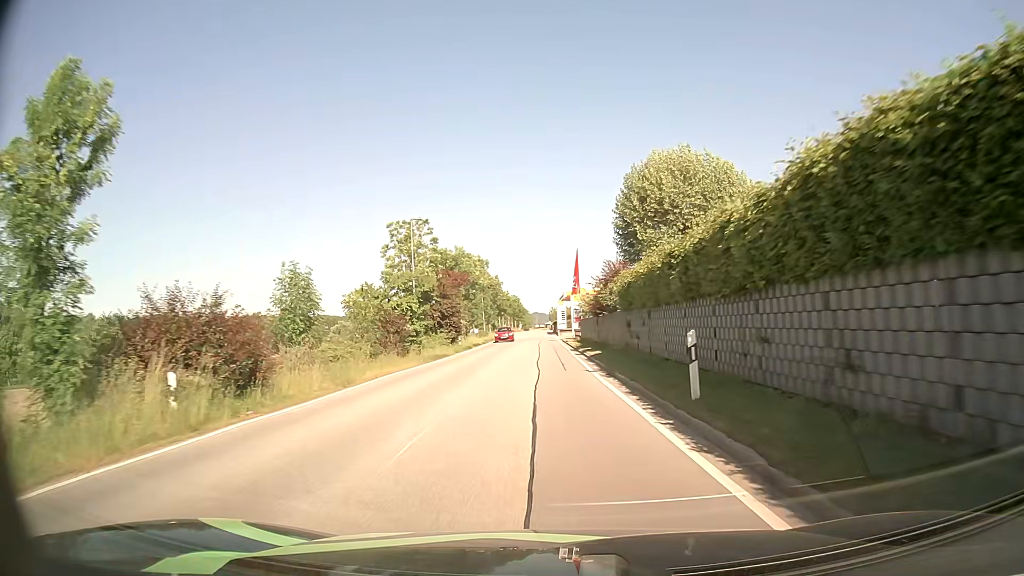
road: secondary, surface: asphalt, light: Day
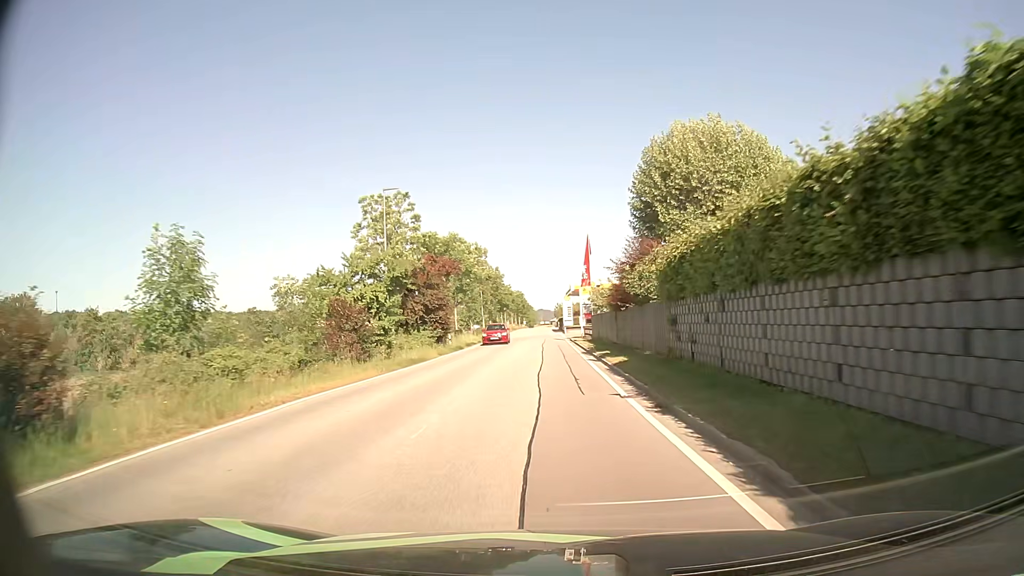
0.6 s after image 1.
(-0.1, +7.8) m; 0°
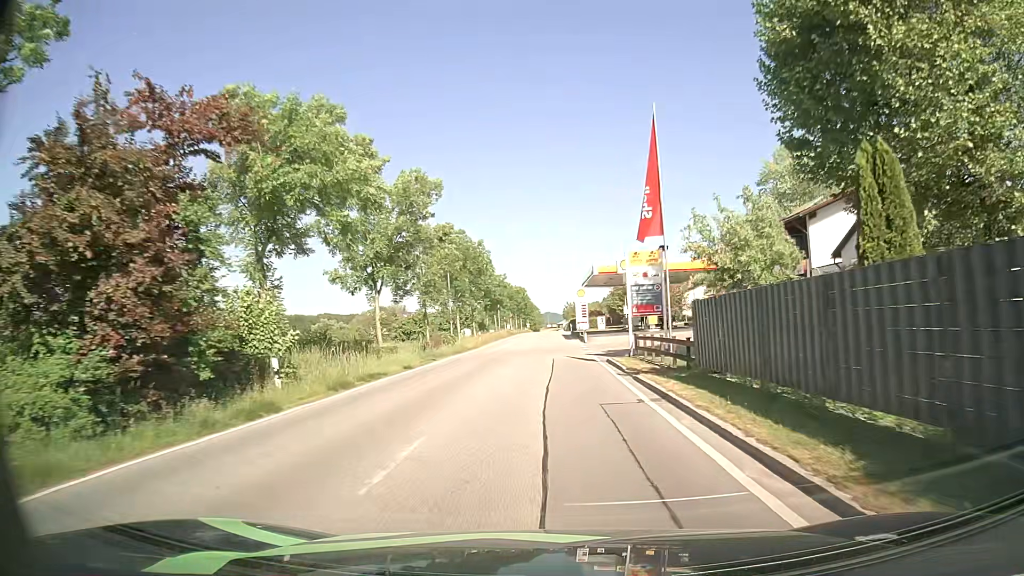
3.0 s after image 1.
(-0.4, +29.6) m; -1°
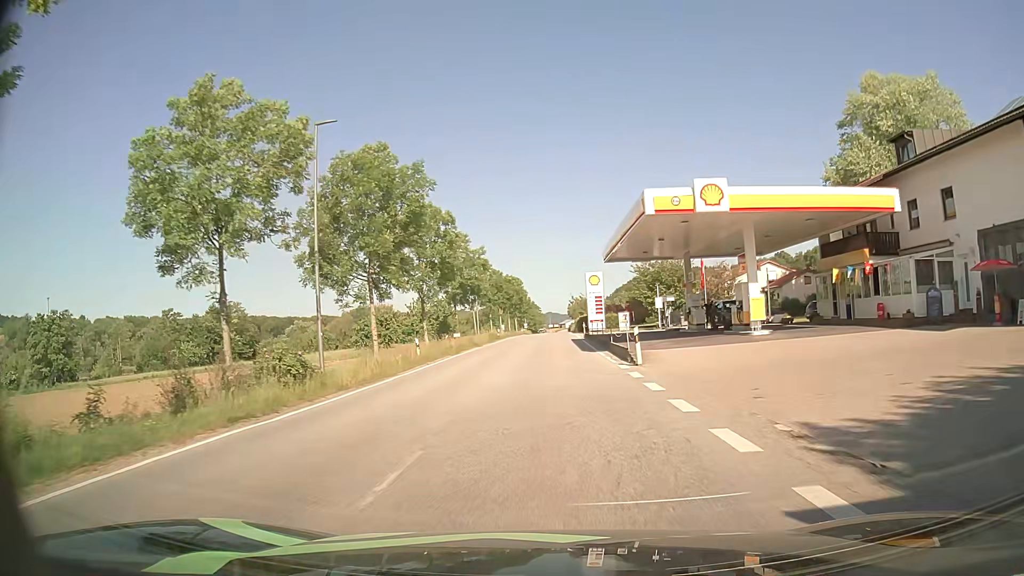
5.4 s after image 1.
(-0.1, +27.3) m; 0°
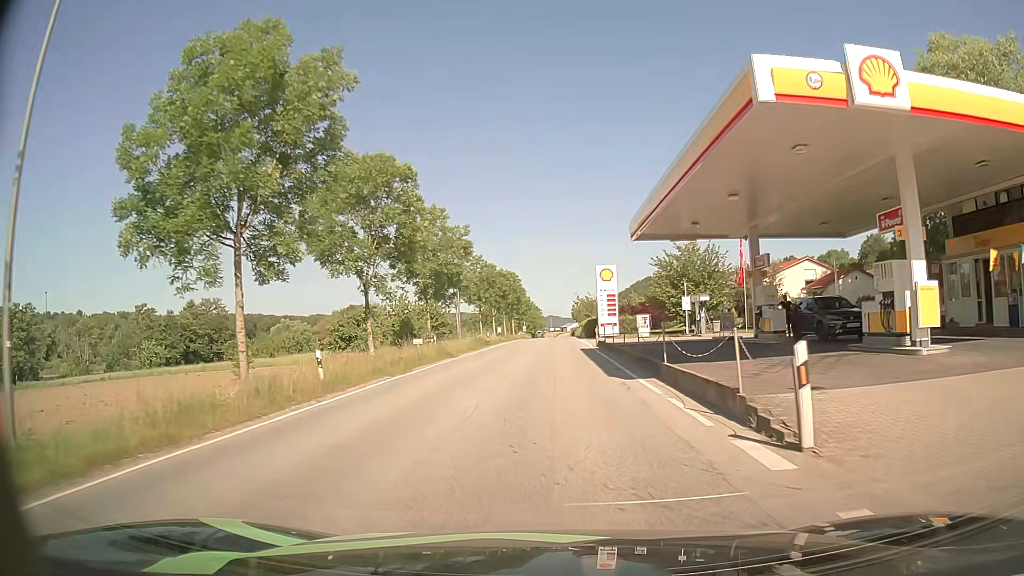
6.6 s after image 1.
(-0.1, +13.0) m; -1°
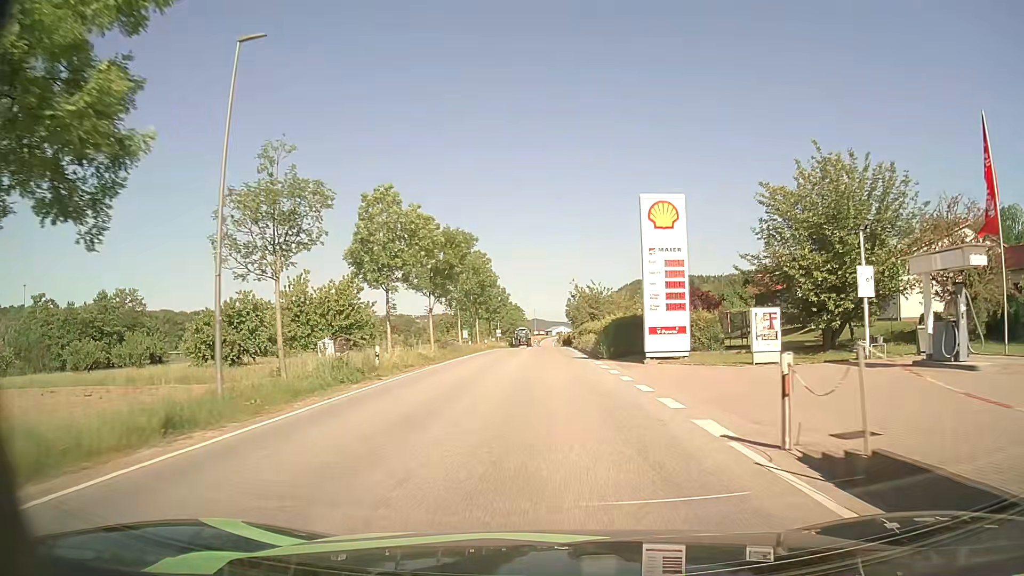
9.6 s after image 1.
(+0.1, +33.9) m; +1°
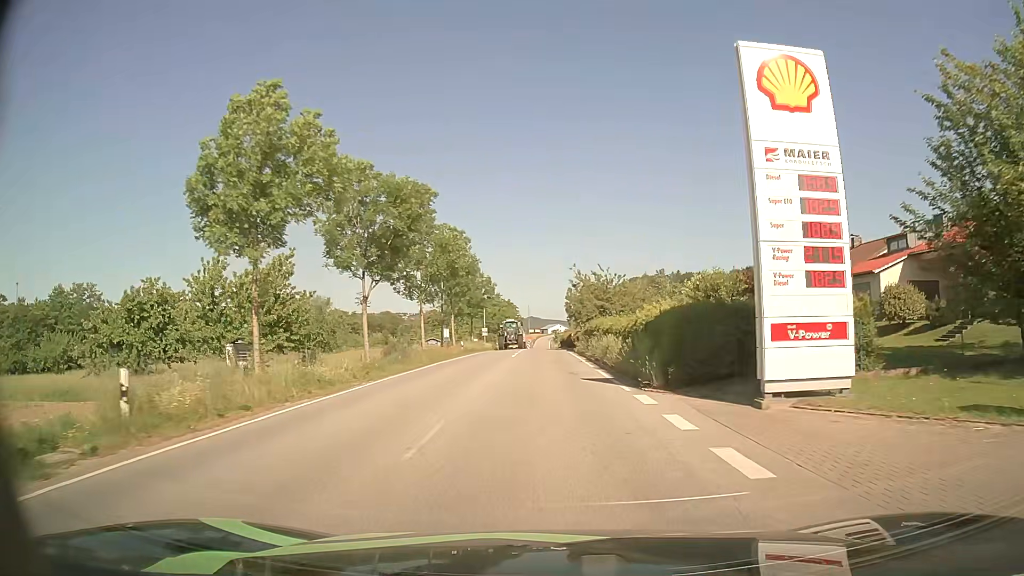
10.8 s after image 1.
(+0.2, +14.5) m; +1°
